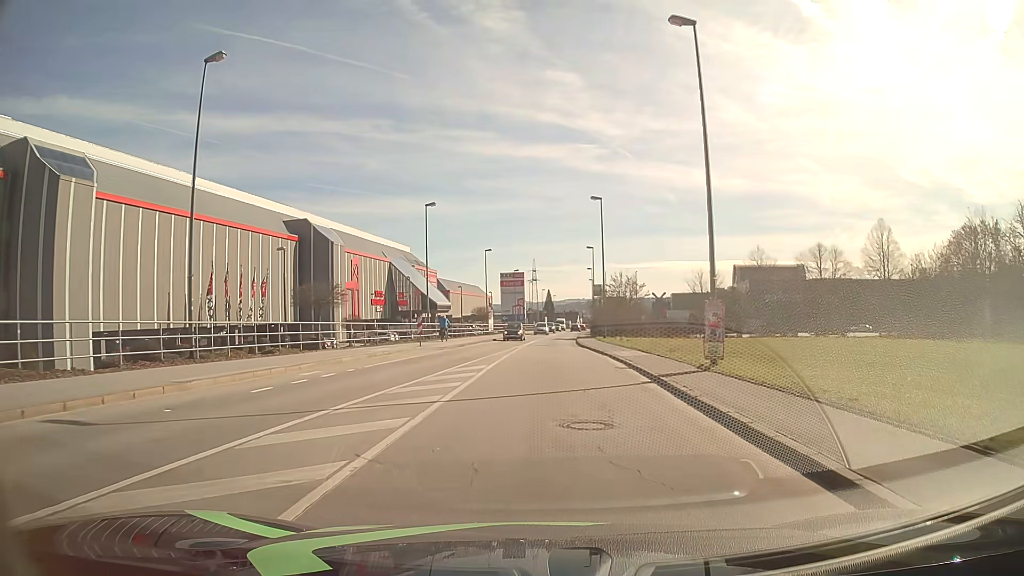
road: tertiary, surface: asphalt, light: Day
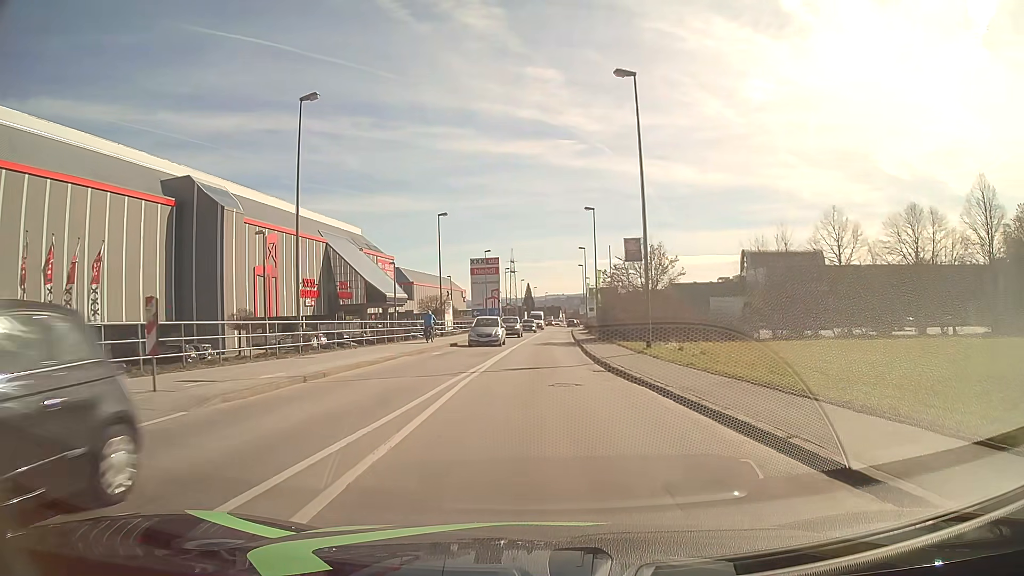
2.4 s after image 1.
(+0.3, +24.7) m; +2°
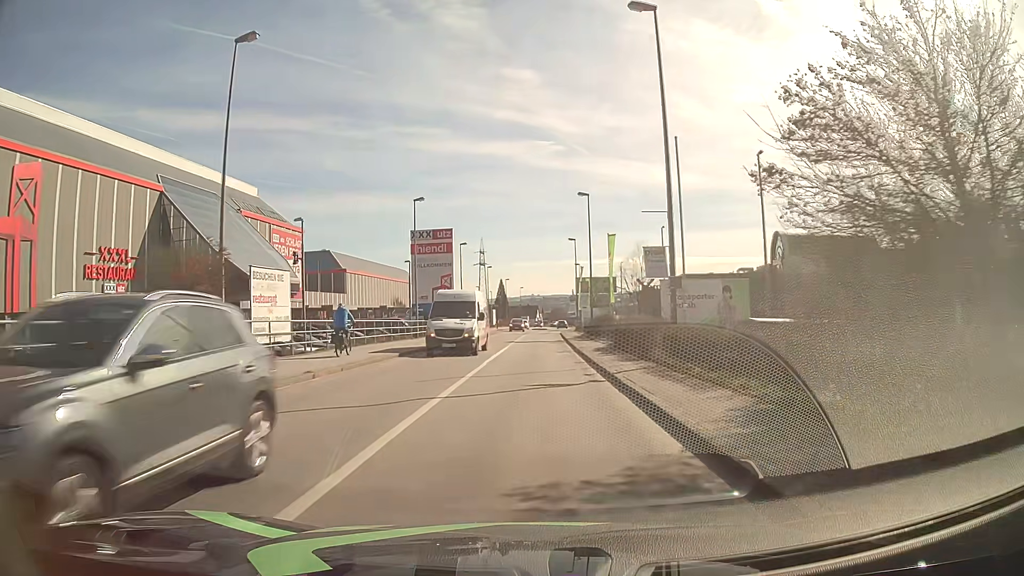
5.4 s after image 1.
(+0.6, +36.7) m; +2°
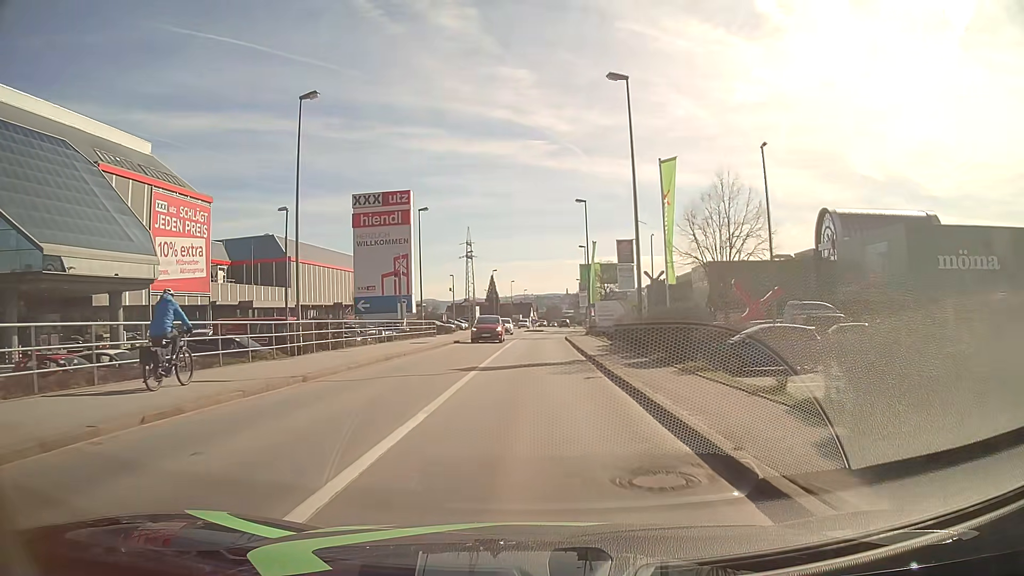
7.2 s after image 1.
(0.0, +23.8) m; 0°
